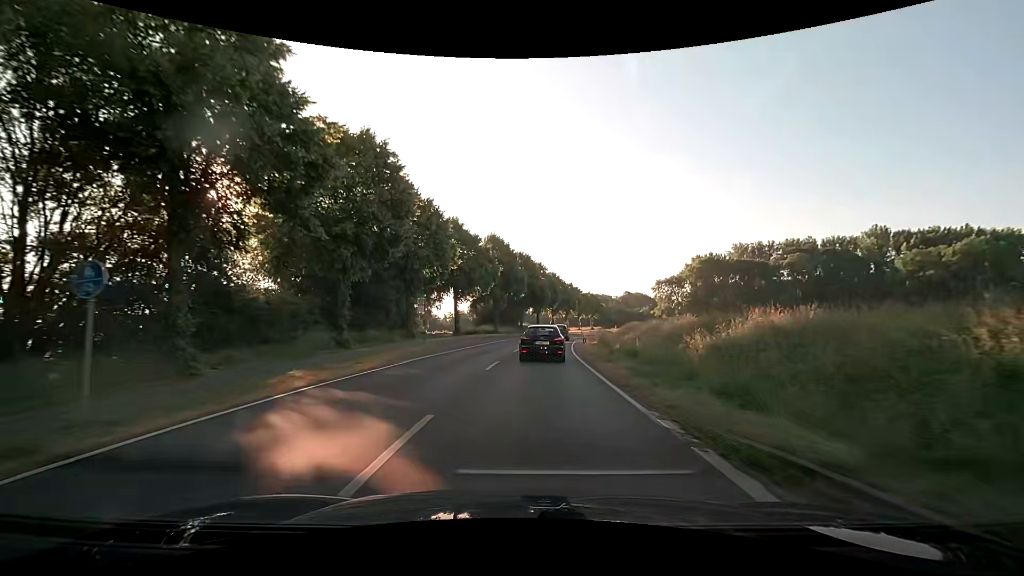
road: secondary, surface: asphalt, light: Day
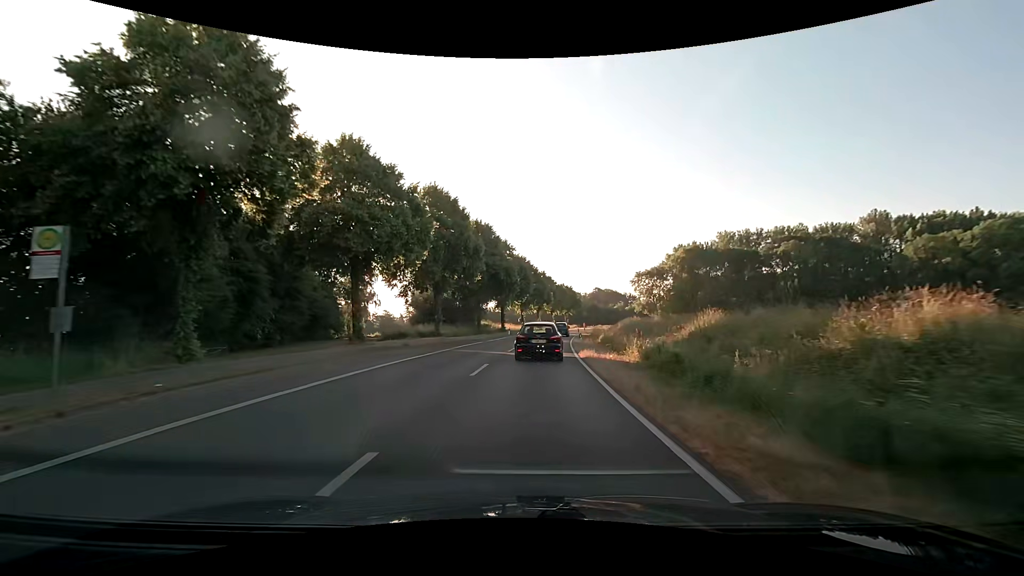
(+0.6, +26.3) m; +3°
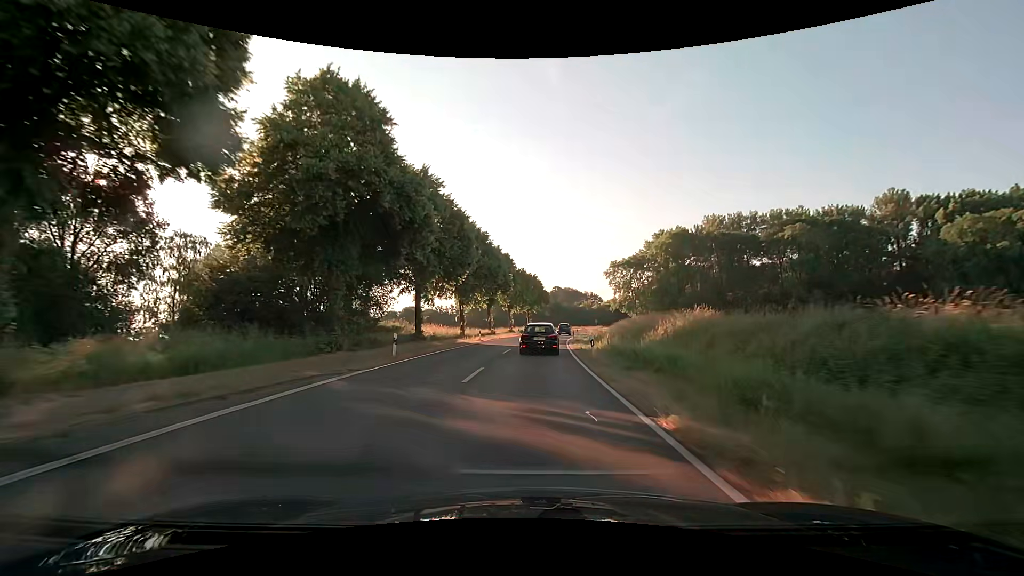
(+1.6, +37.6) m; +5°
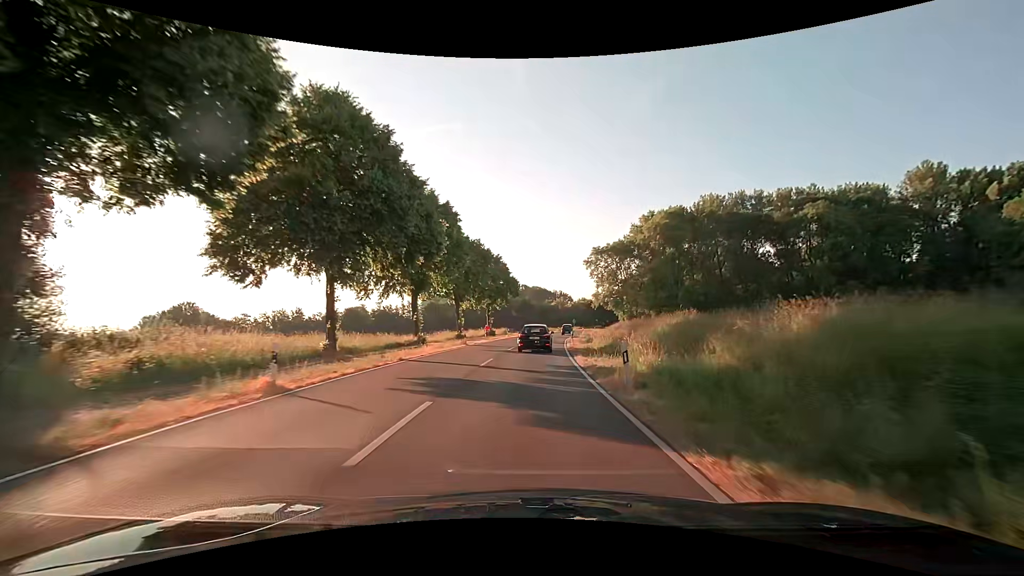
(+1.0, +31.0) m; +4°
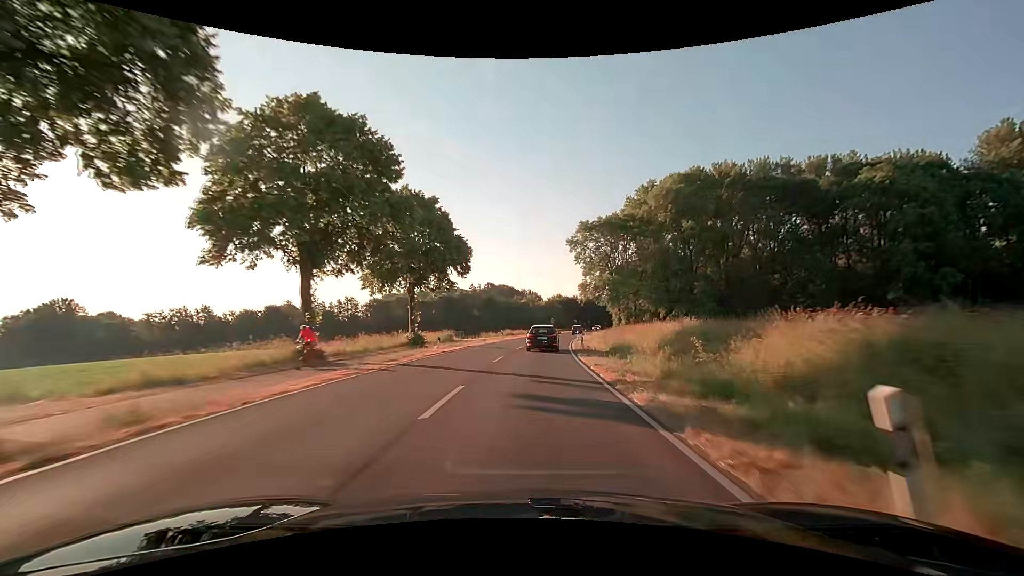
(+0.8, +33.7) m; +3°
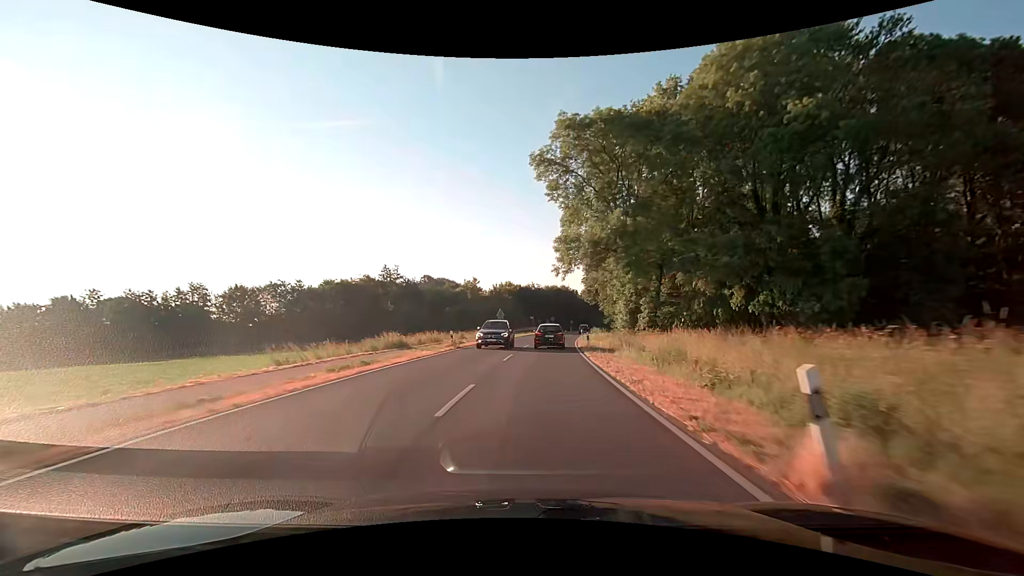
(+2.6, +47.9) m; +6°
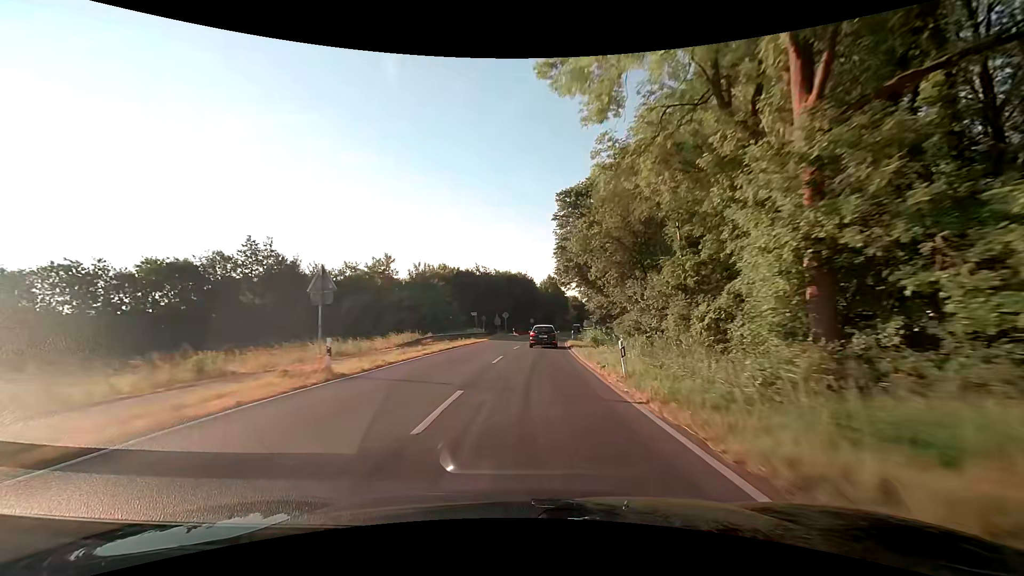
(+1.8, +37.1) m; +5°
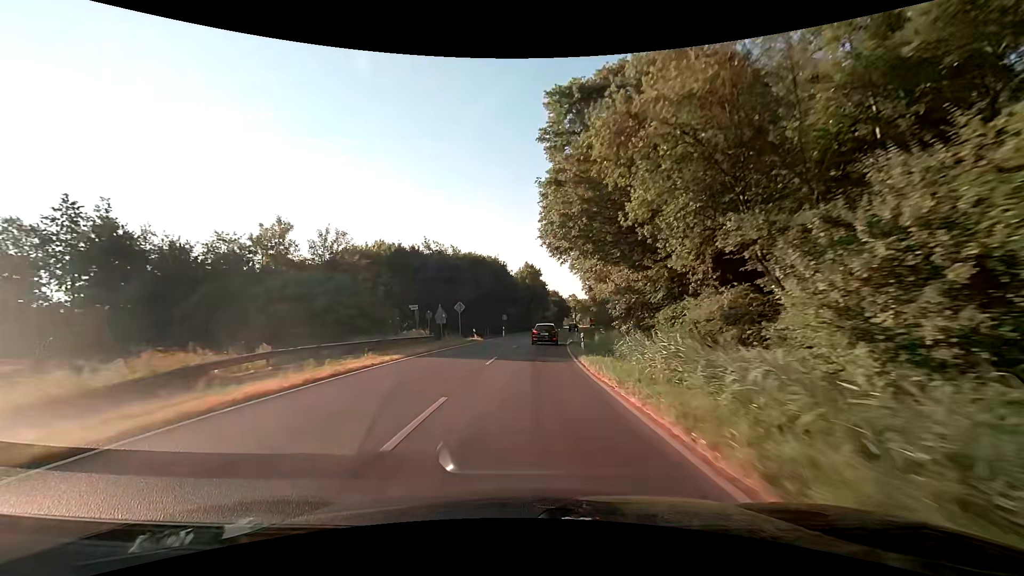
(+0.7, +24.7) m; +3°
